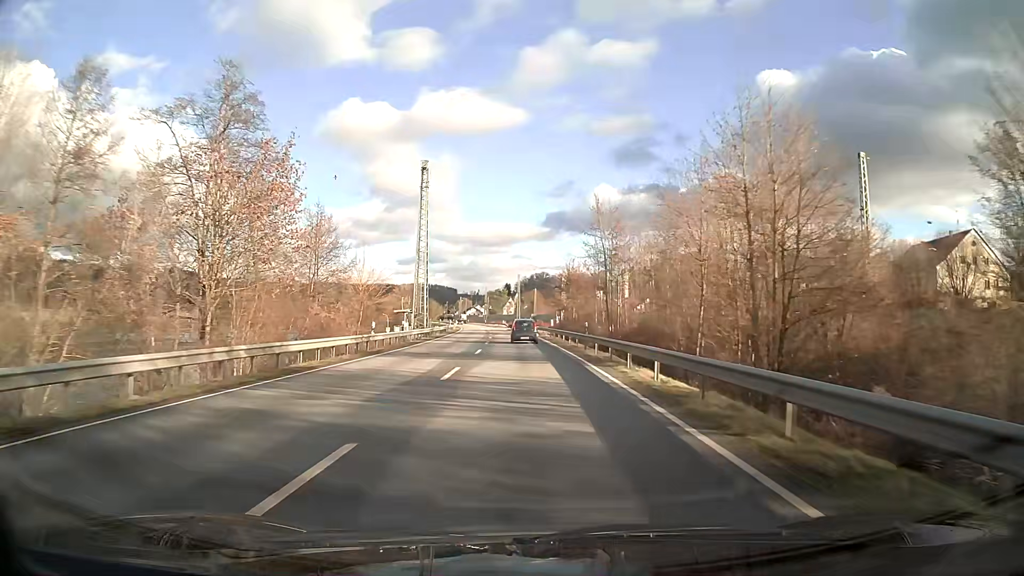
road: primary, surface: asphalt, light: Day
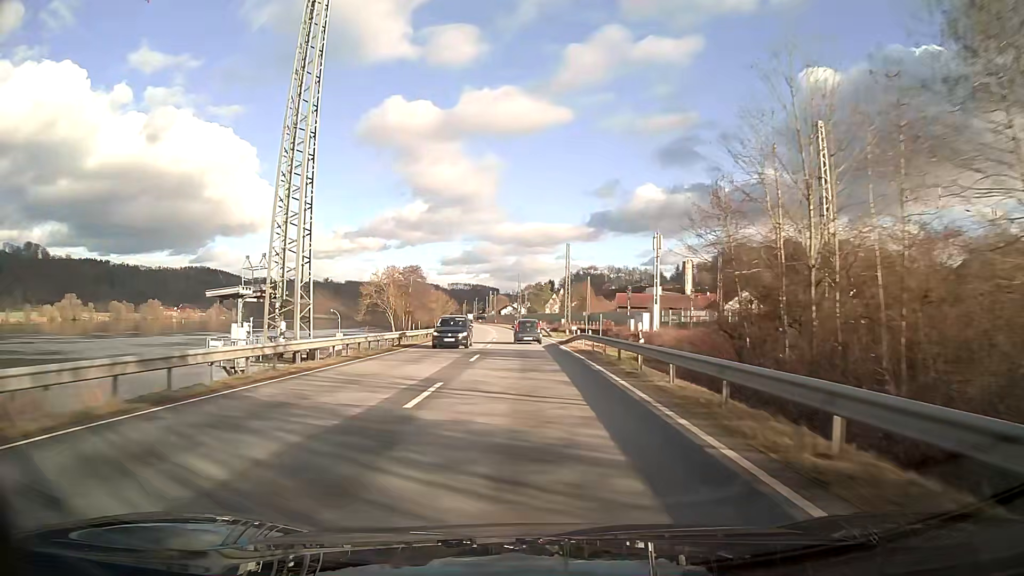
(-2.0, +65.4) m; -4°
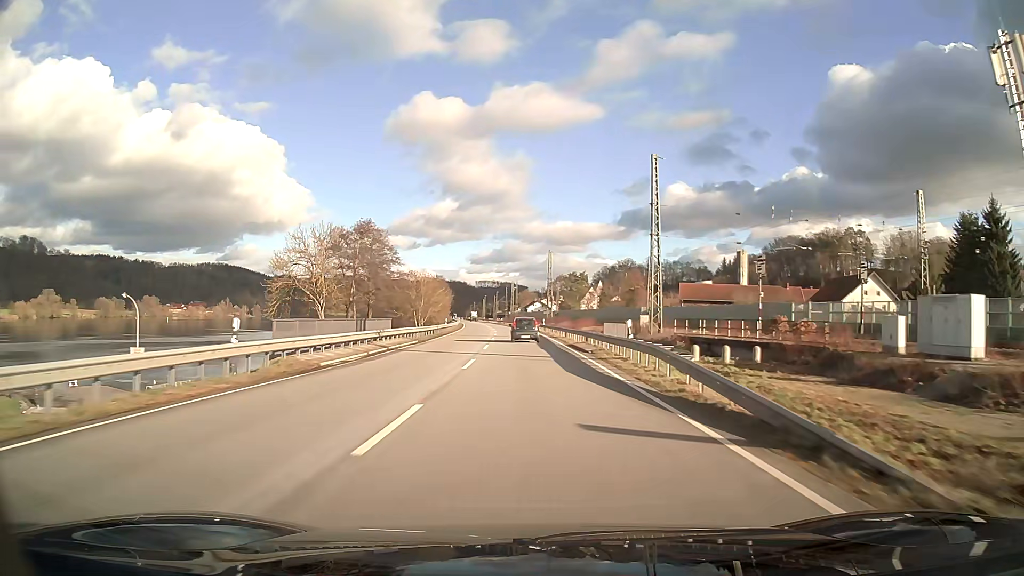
(-1.1, +52.0) m; -2°
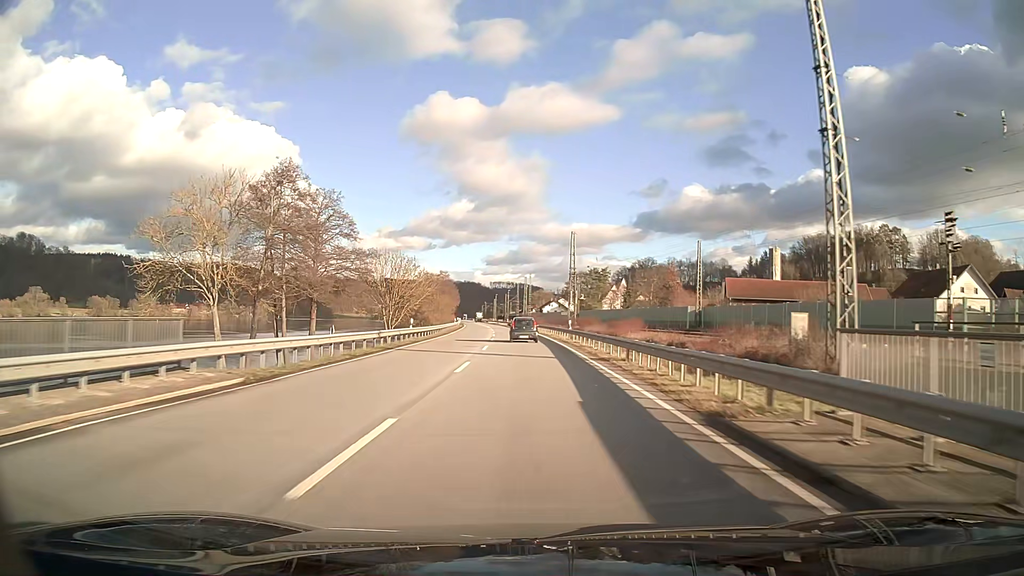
(-0.3, +25.9) m; -1°
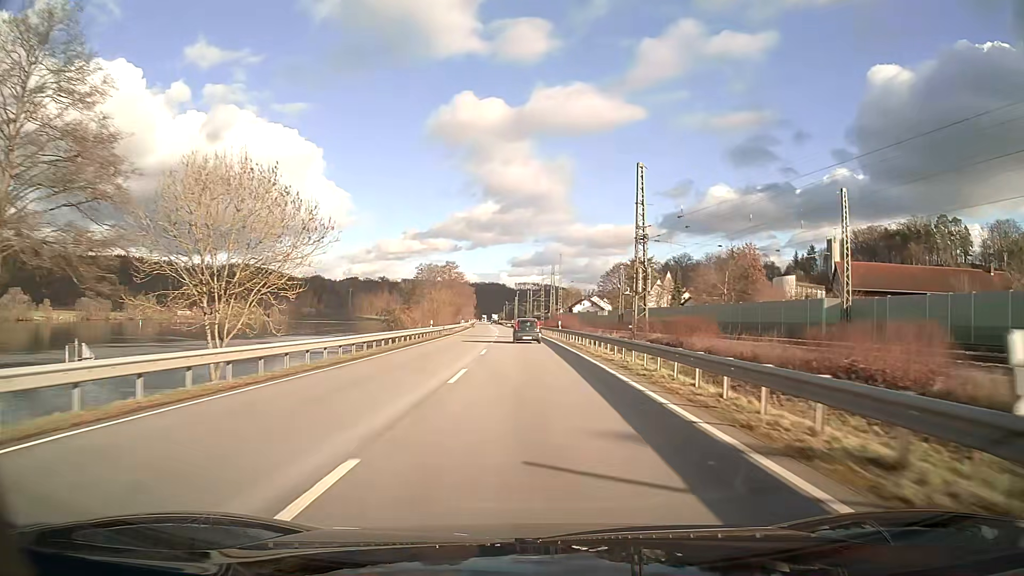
(-0.7, +38.8) m; -2°
